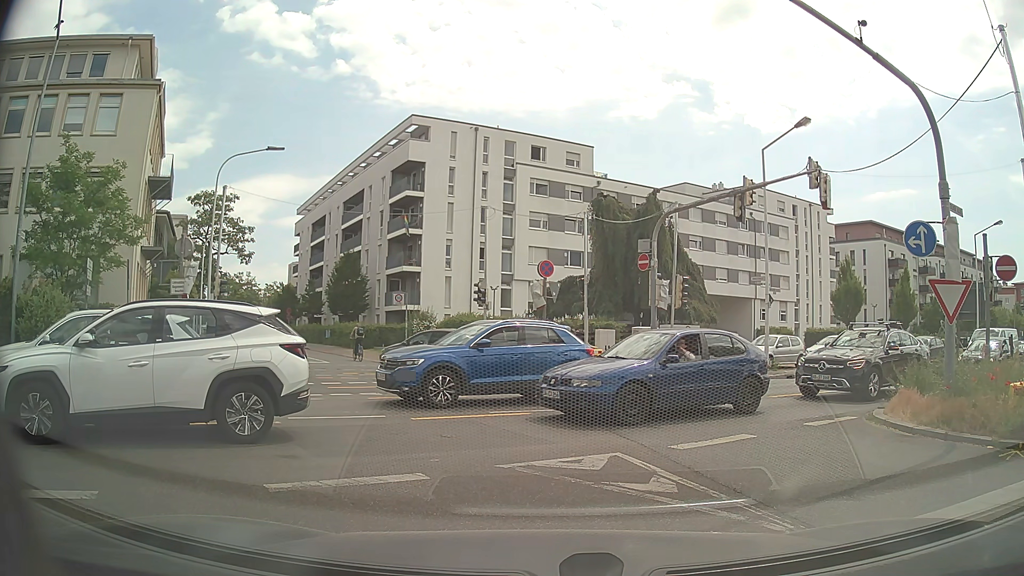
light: Day
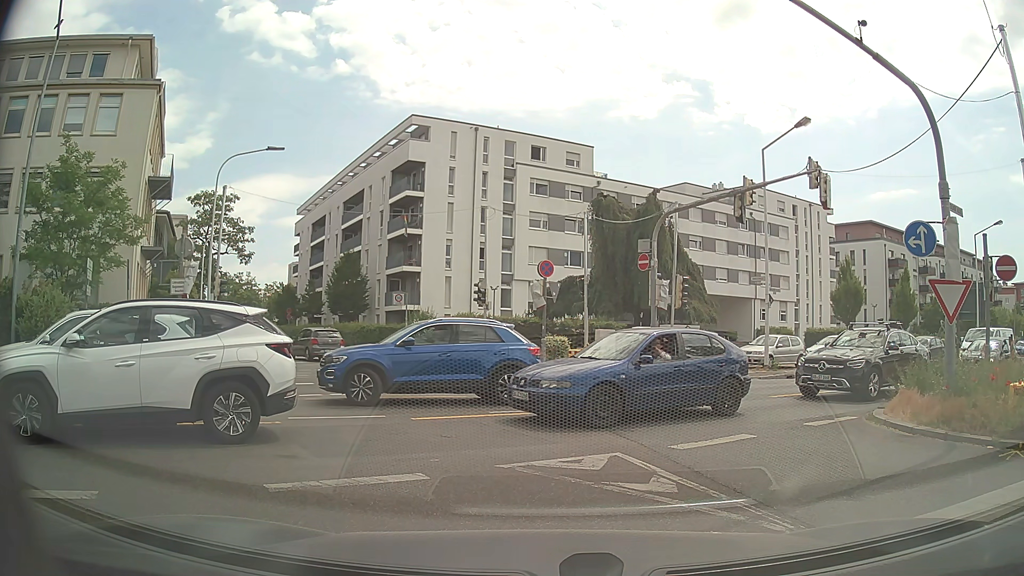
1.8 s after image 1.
(0.0, 0.0) m; 0°
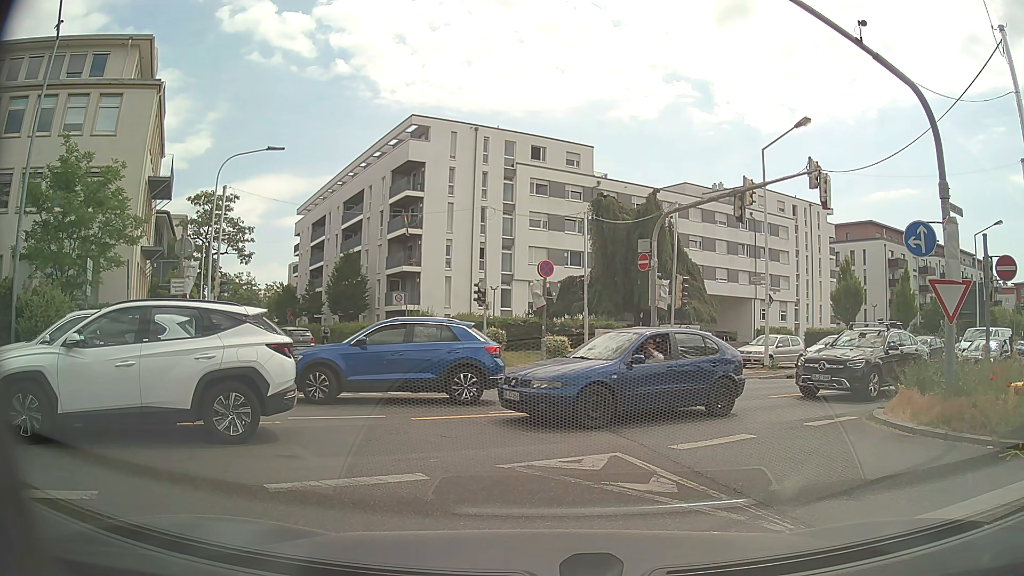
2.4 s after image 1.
(0.0, 0.0) m; 0°
